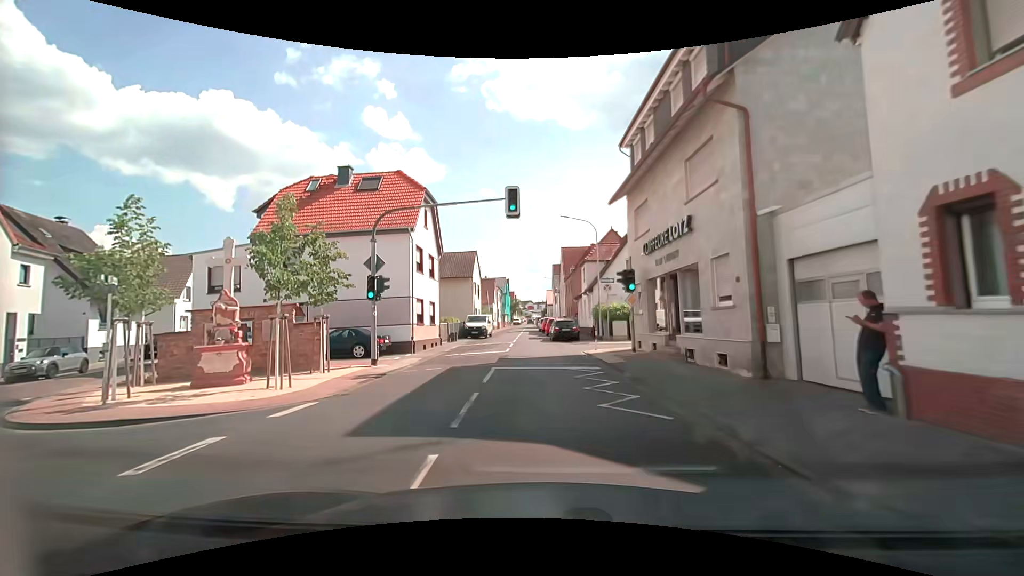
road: secondary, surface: asphalt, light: Day
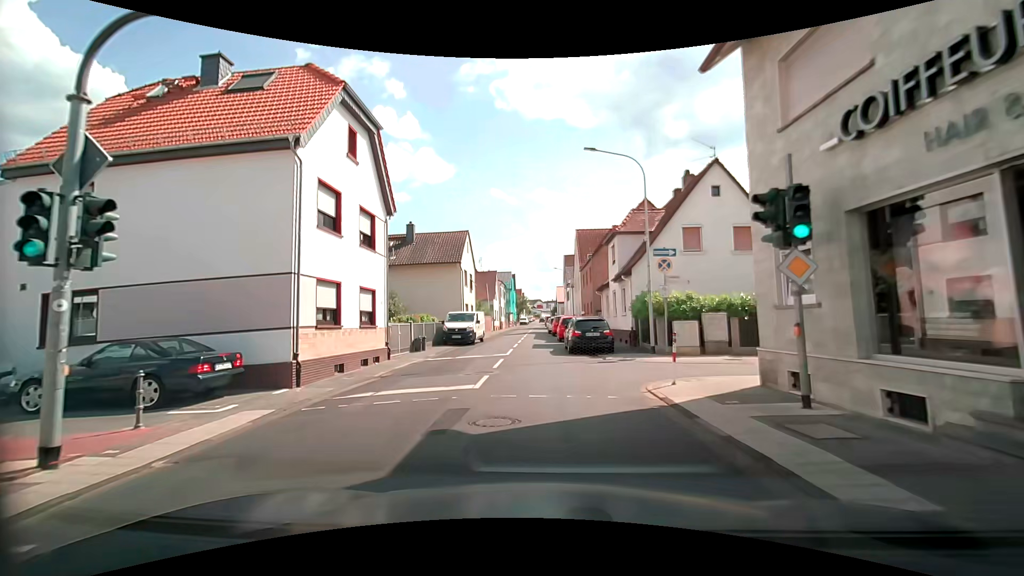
(0.0, +12.1) m; 0°
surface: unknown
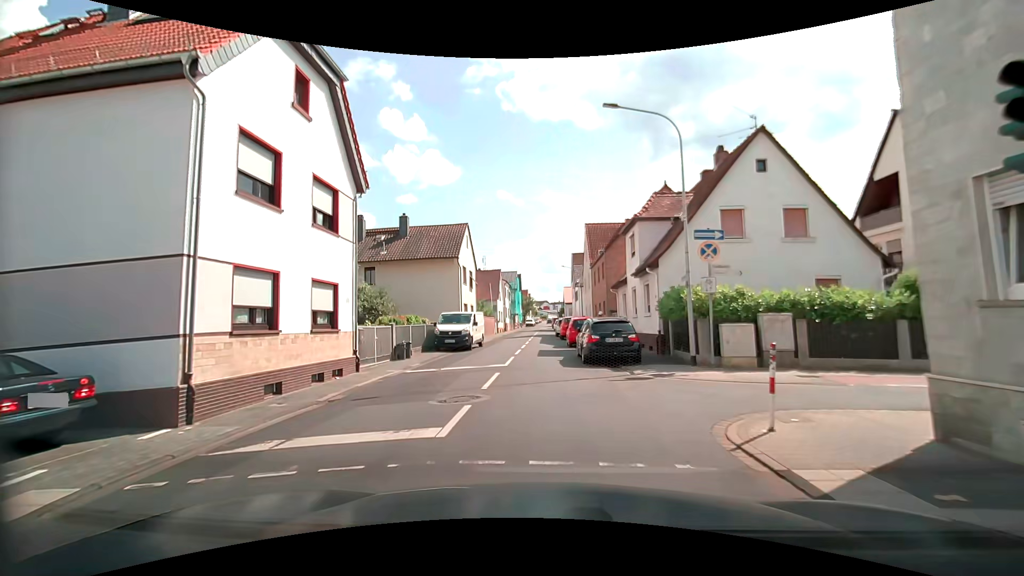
(0.0, +3.9) m; -2°
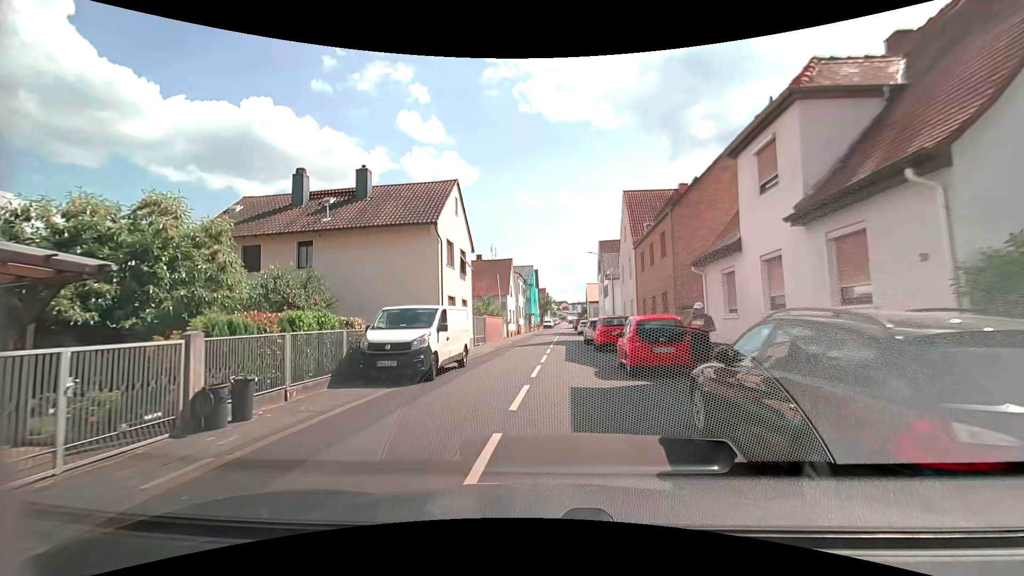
(0.0, +12.5) m; 0°
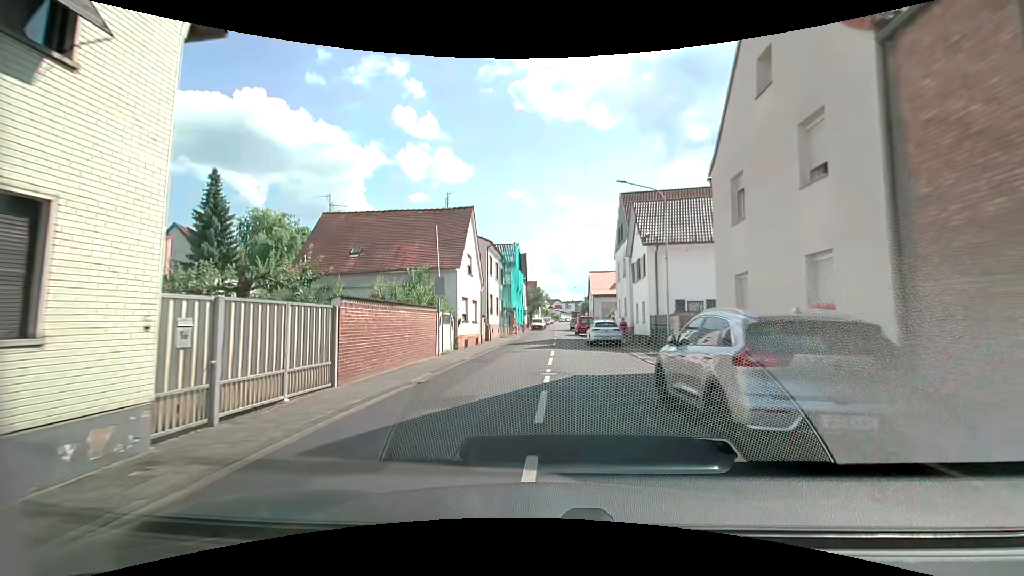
(+0.2, +23.8) m; +1°
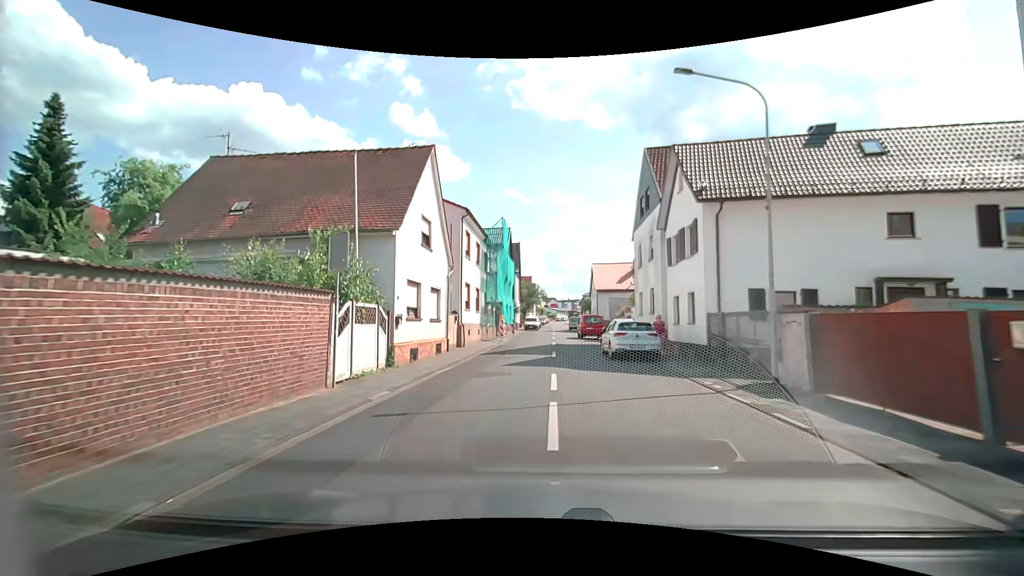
(-0.1, +10.3) m; 0°
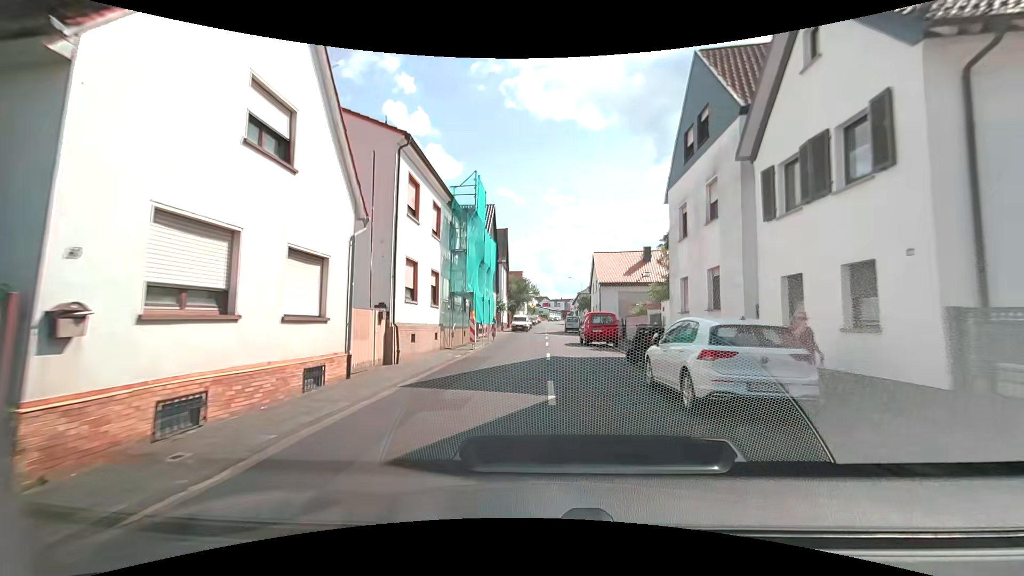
(-0.1, +10.7) m; 0°
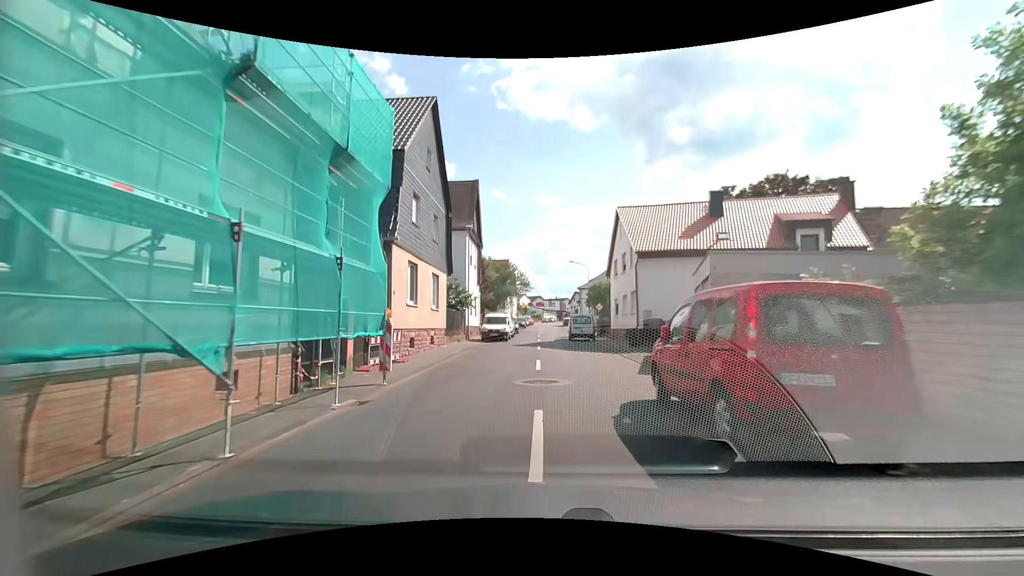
(+0.3, +21.5) m; 0°
(0, +10) (0, +20) (0, +30) (0, +40) (+1, +50) (+1, +60) (+1, +70) (+1, +80) (+2, +90) (+2, +100) m
